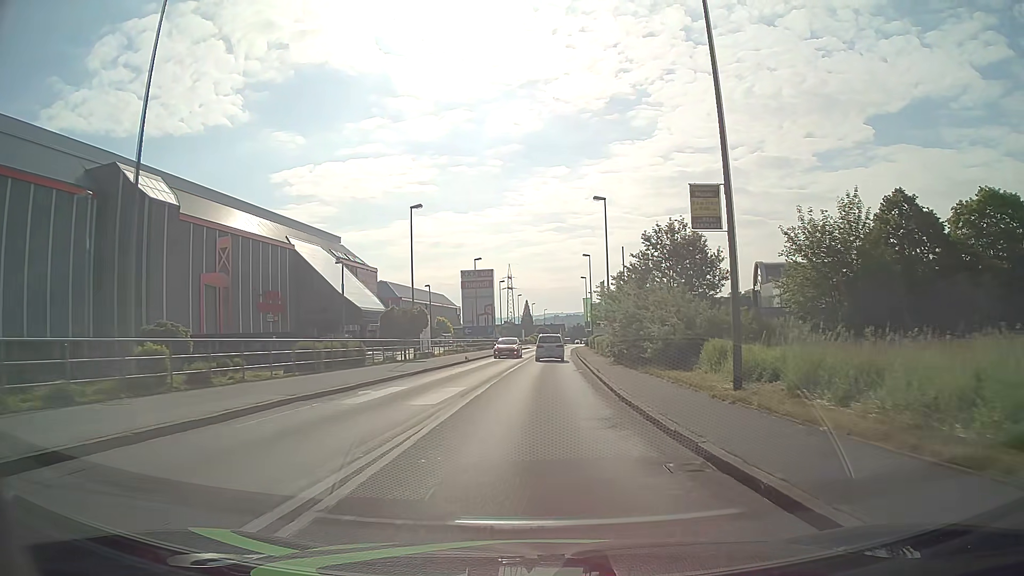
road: tertiary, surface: asphalt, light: Day
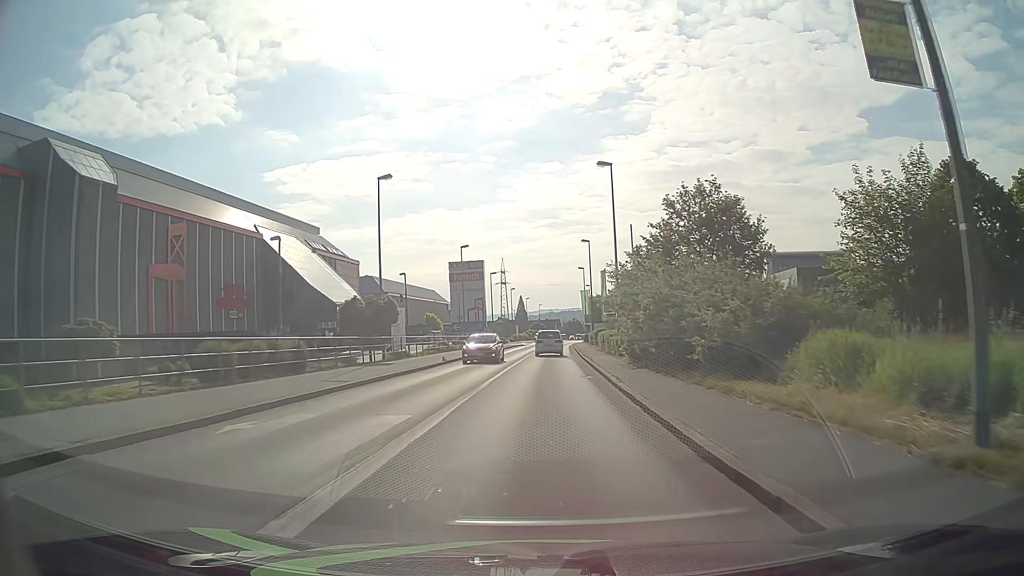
(0.0, +7.6) m; +1°
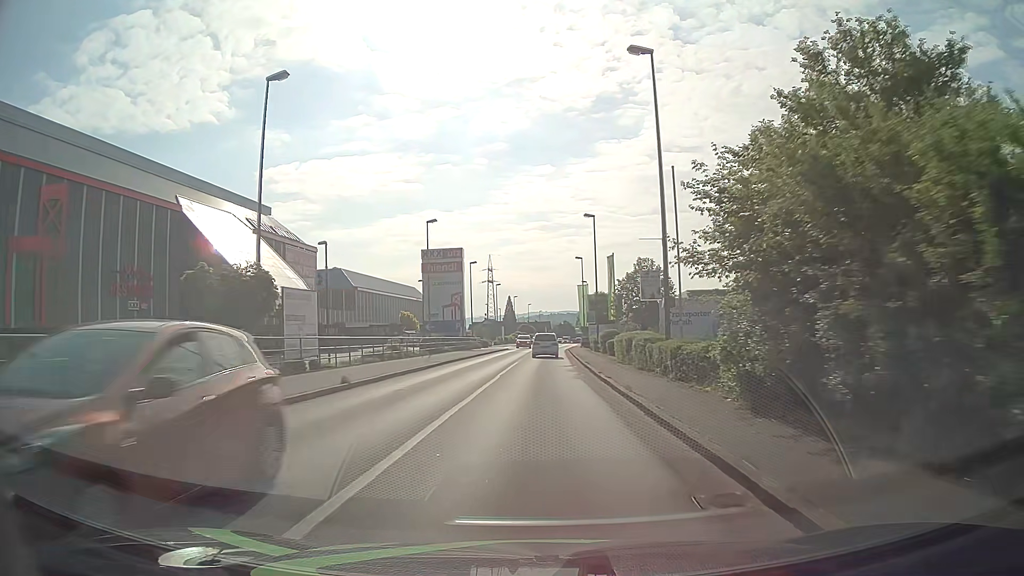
(0.0, +15.6) m; +1°
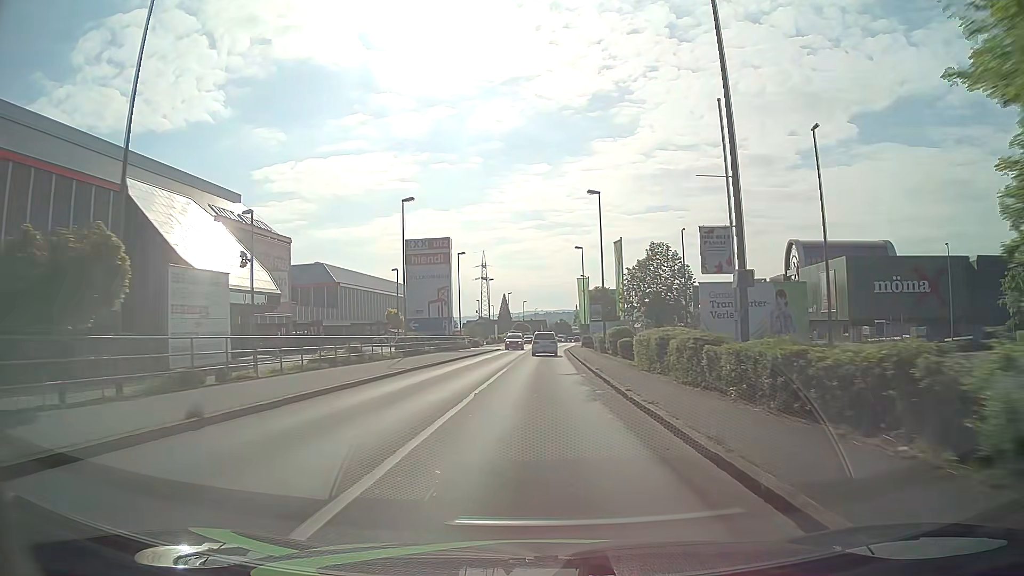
(0.0, +7.8) m; 0°
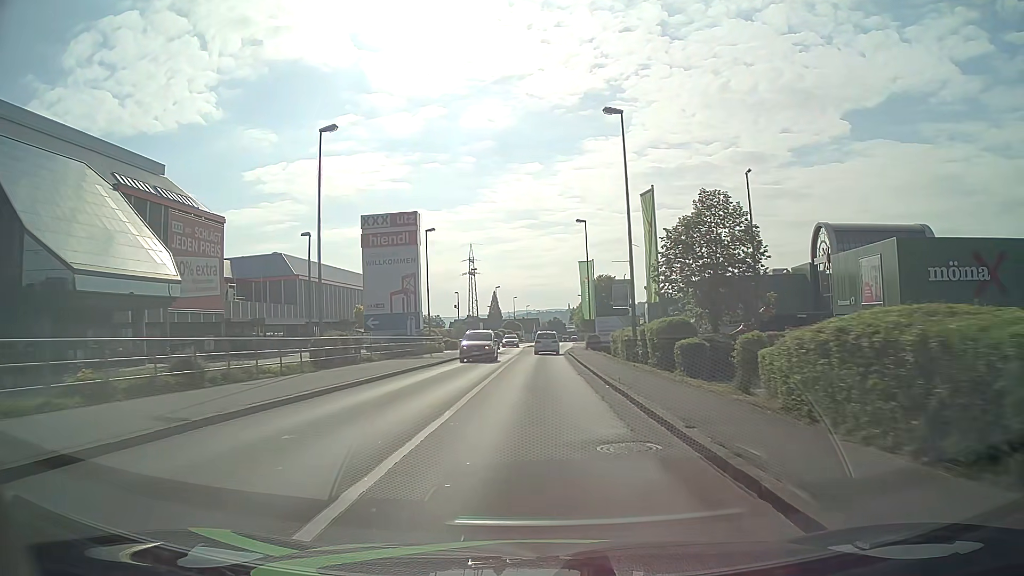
(+0.1, +15.6) m; 0°
